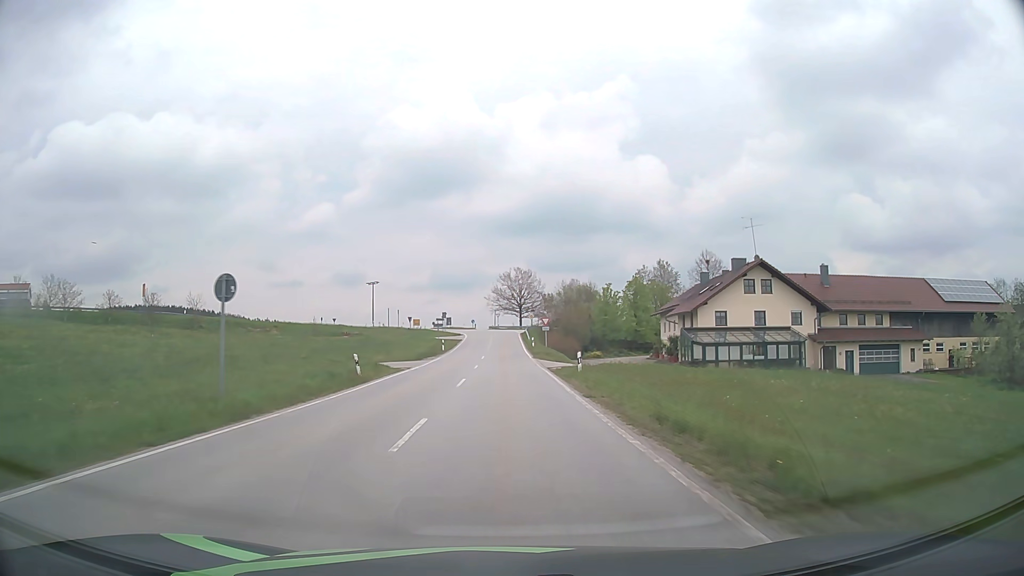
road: secondary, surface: asphalt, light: Day
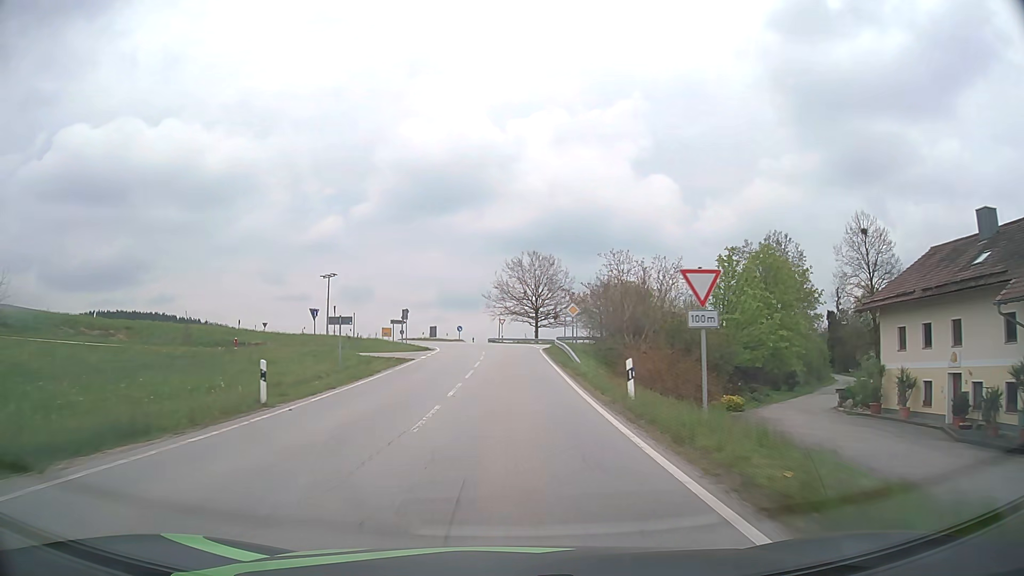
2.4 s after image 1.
(-0.1, +45.6) m; -1°
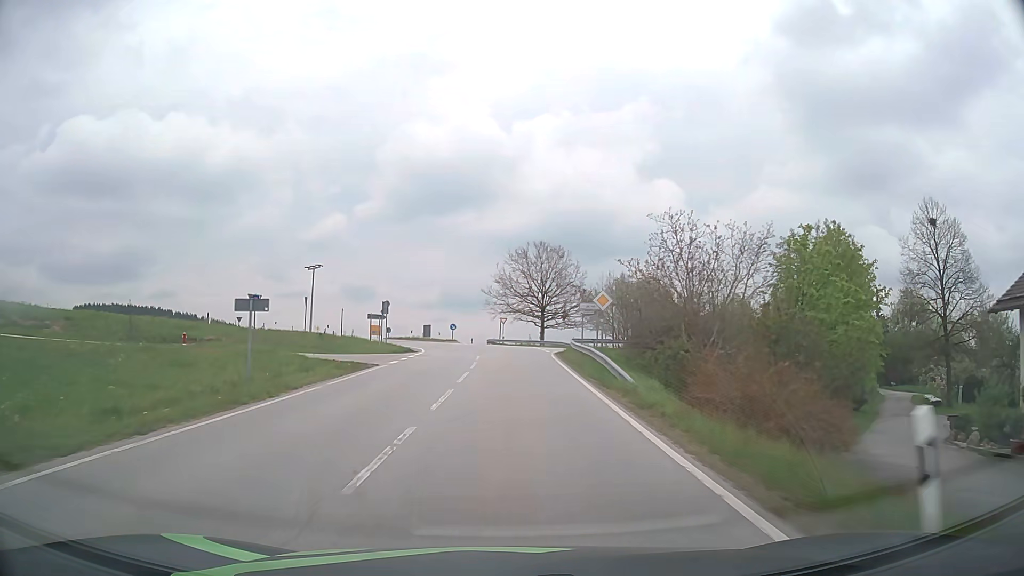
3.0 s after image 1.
(0.0, +10.5) m; 0°
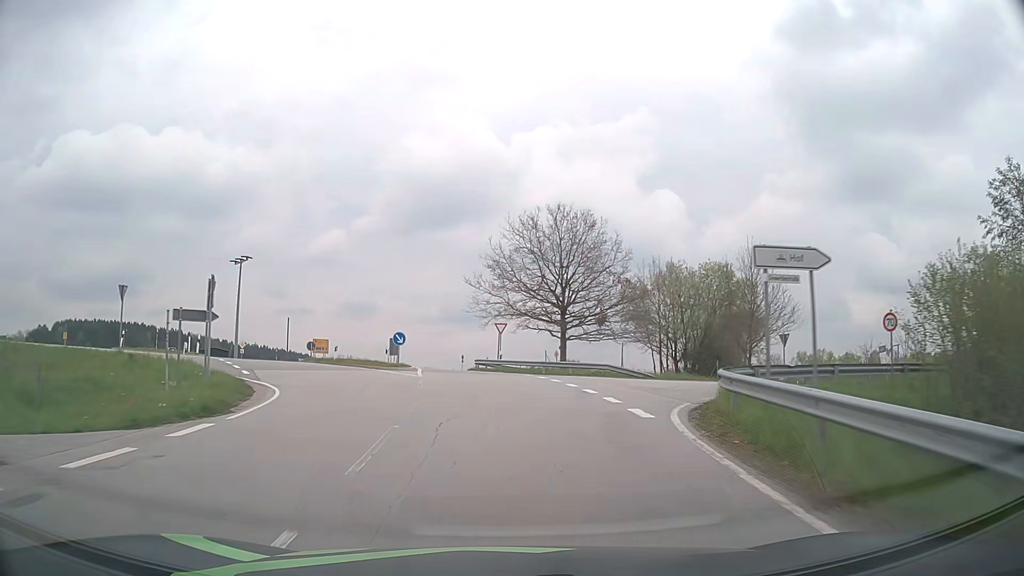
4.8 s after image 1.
(+0.1, +28.9) m; 0°
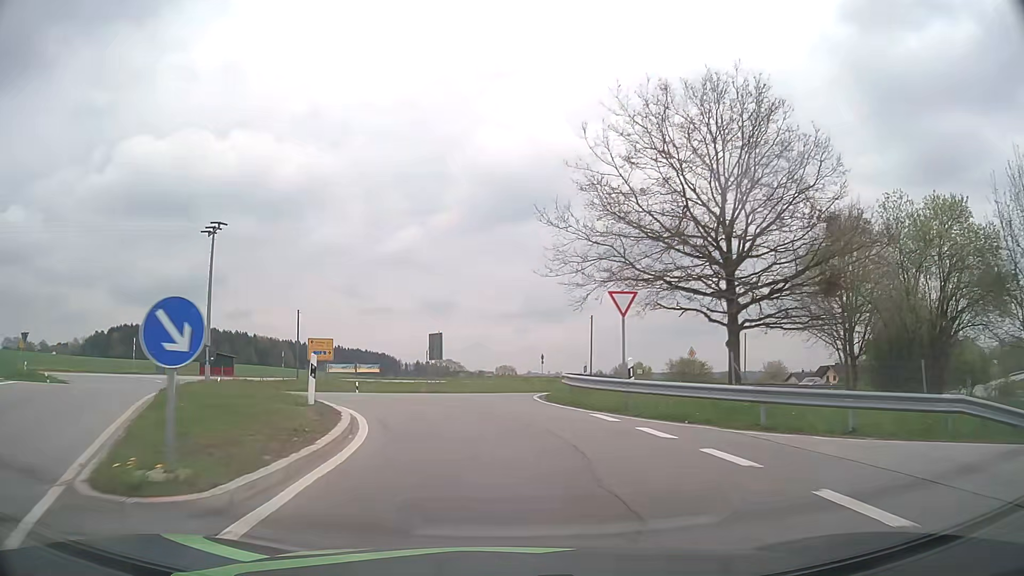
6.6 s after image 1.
(-1.2, +24.1) m; -7°
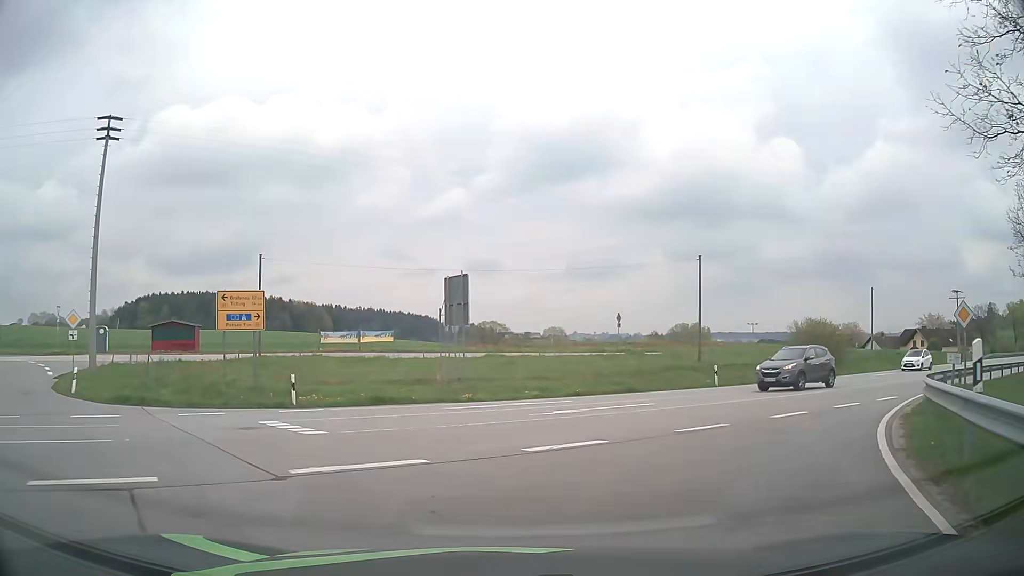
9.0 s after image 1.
(-1.4, +20.5) m; -5°
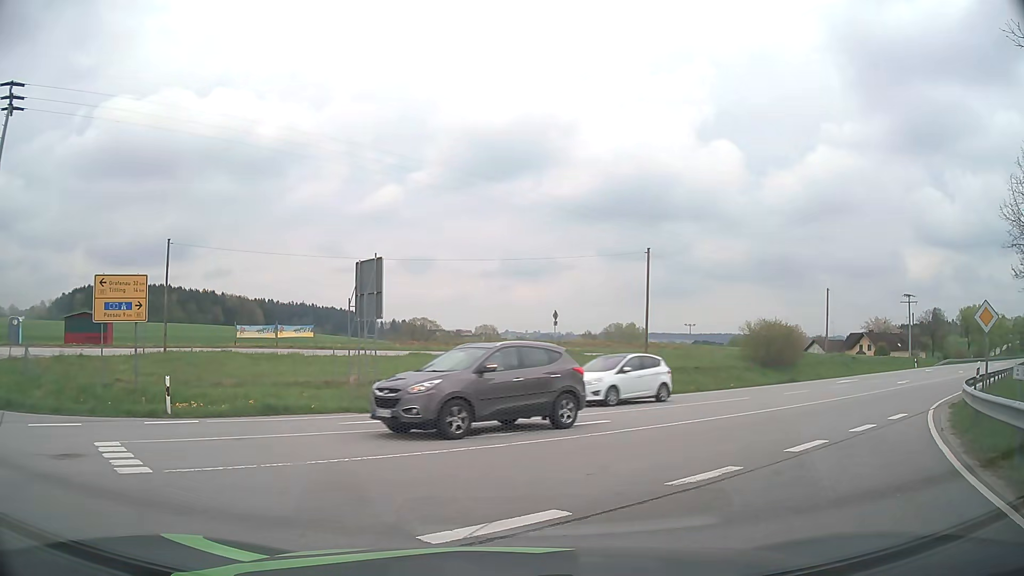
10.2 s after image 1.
(+0.2, +3.4) m; +6°
